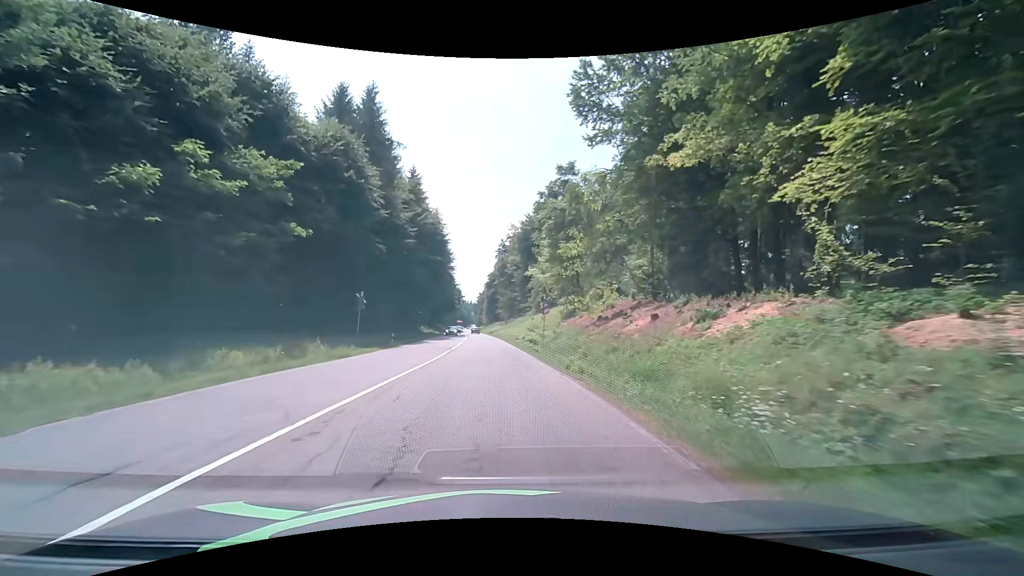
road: secondary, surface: asphalt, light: Day
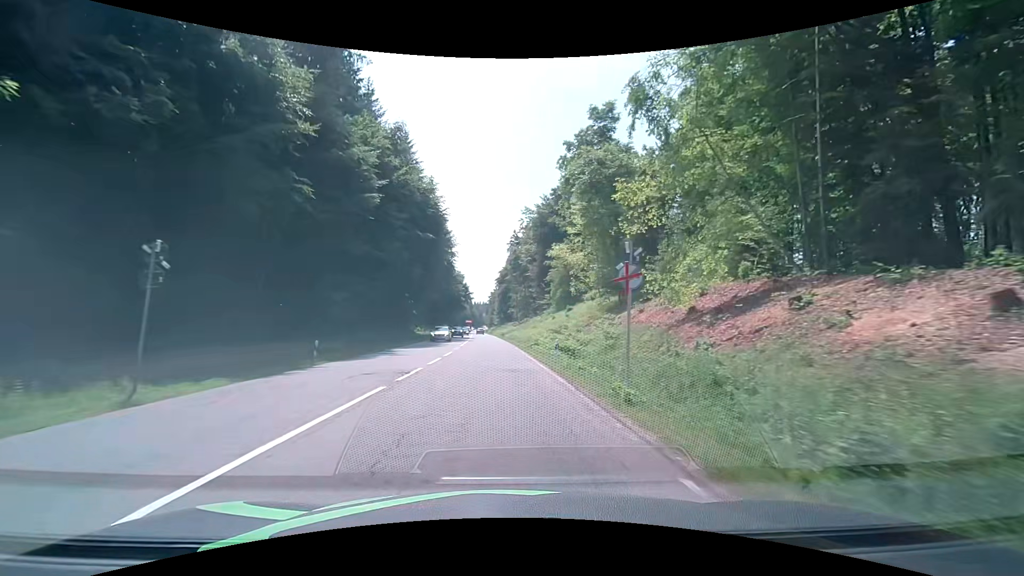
(-0.4, +19.0) m; -2°
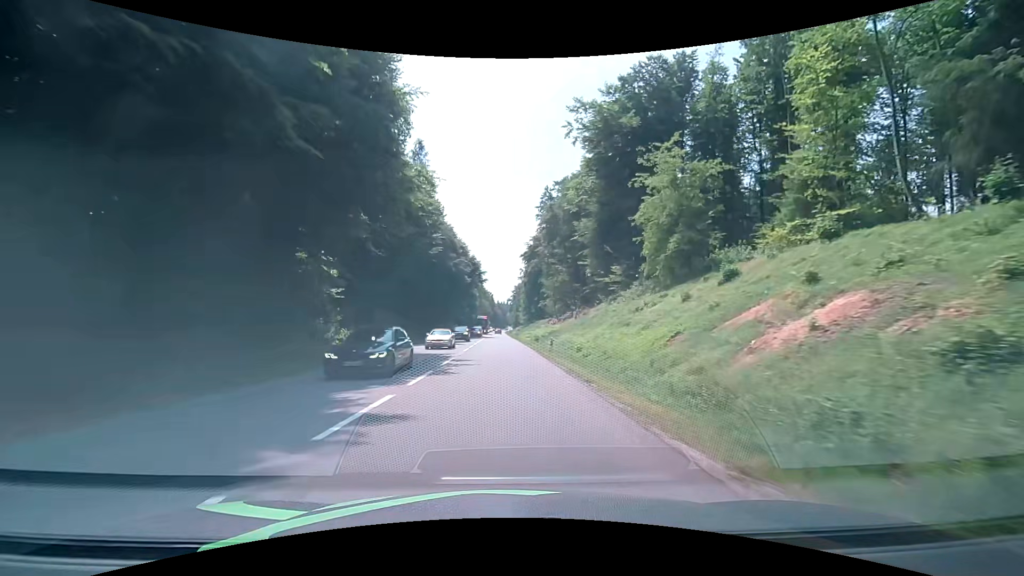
(-1.0, +50.7) m; -2°
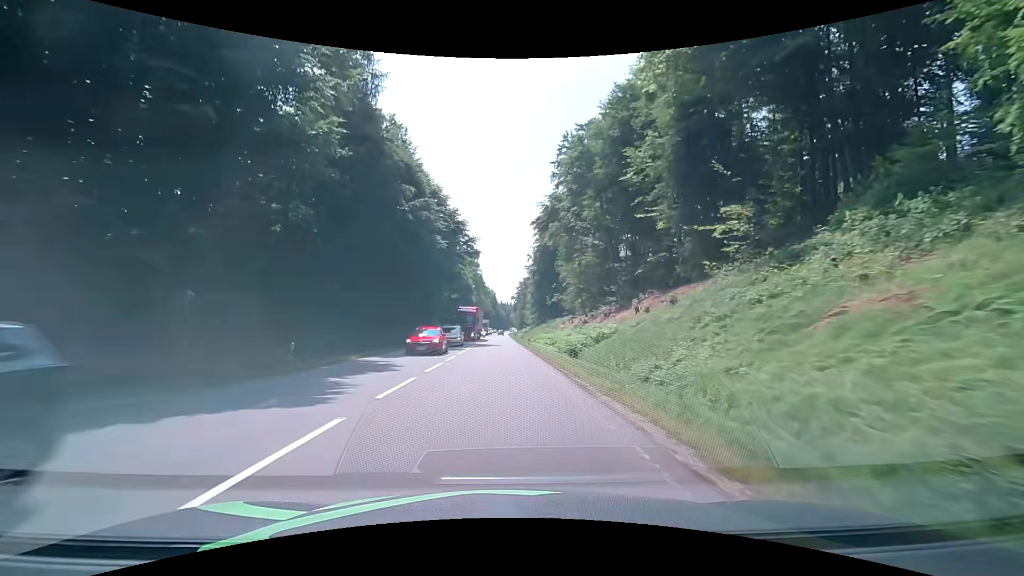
(-0.3, +32.5) m; 0°
